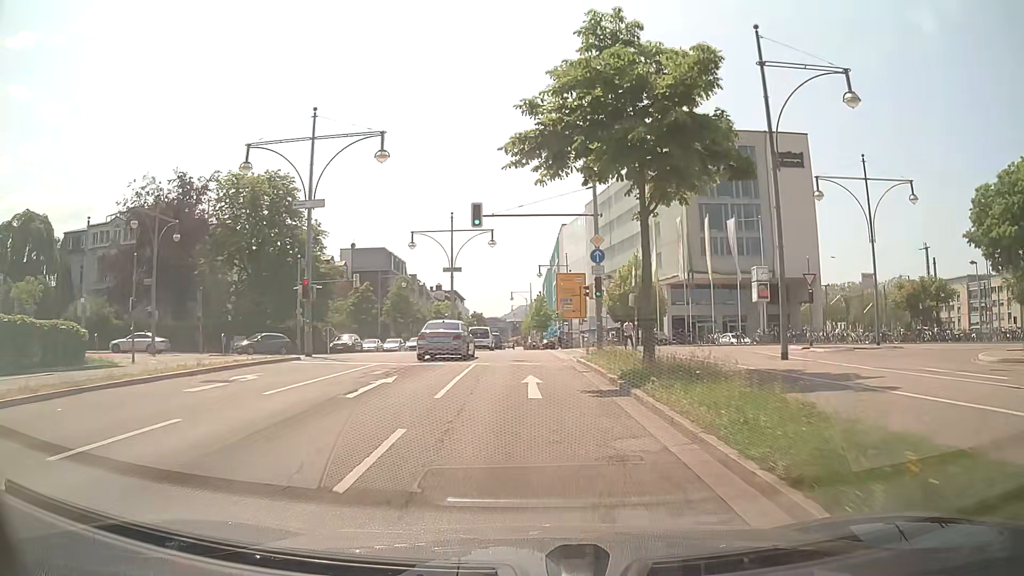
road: primary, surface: asphalt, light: Day
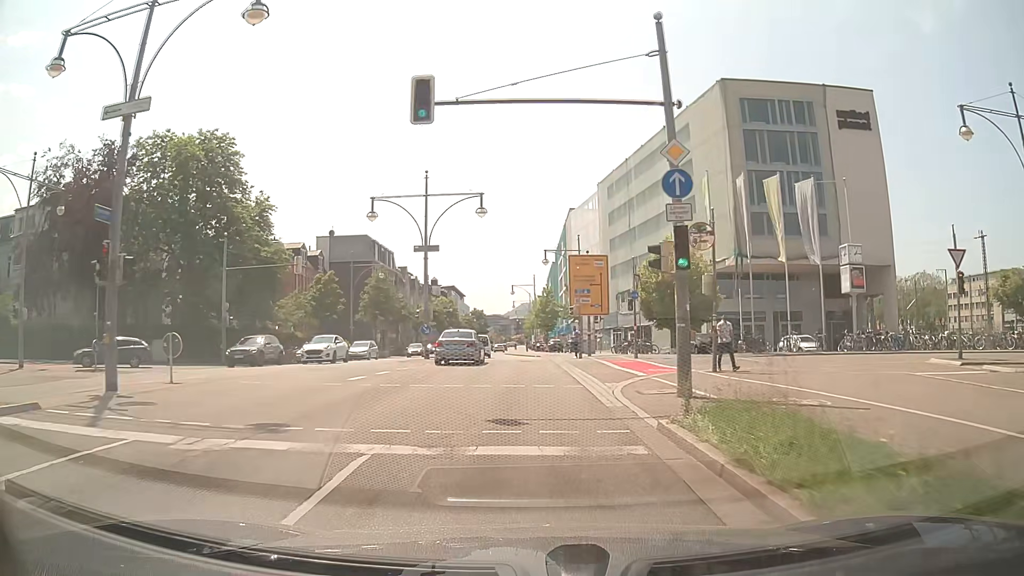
(0.0, +14.2) m; 0°
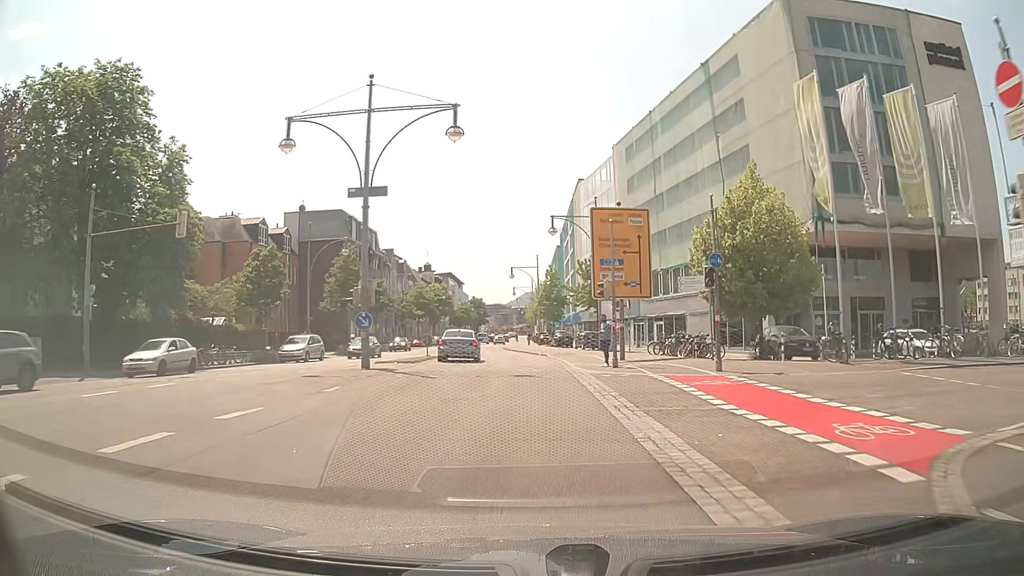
(0.0, +14.1) m; 0°
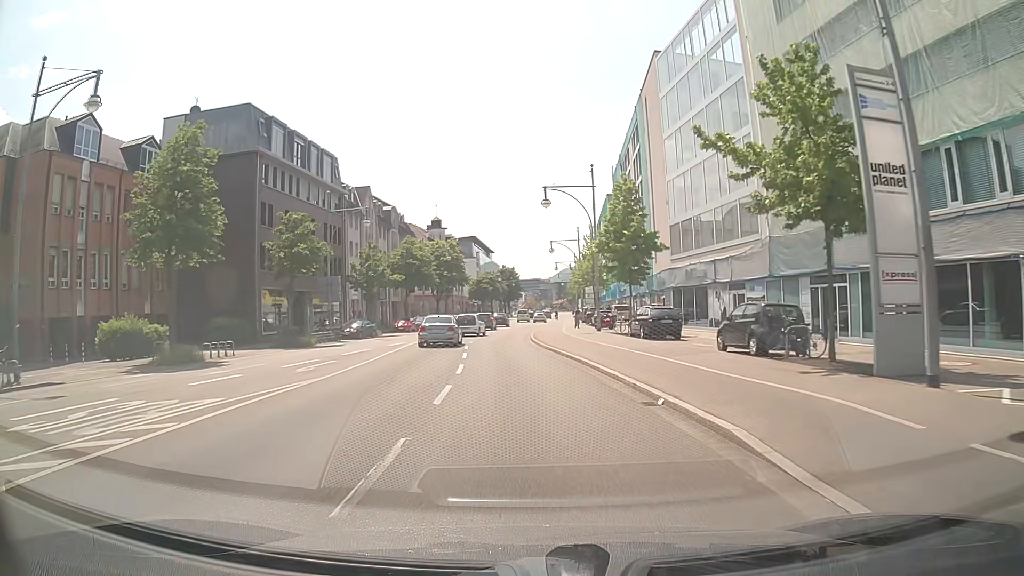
(-1.0, +36.4) m; -4°
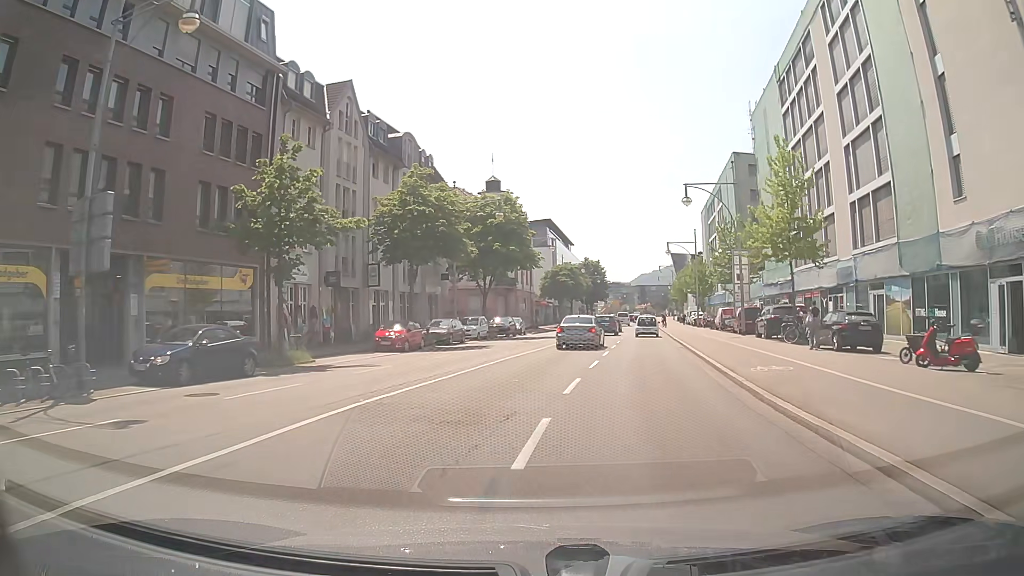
(-2.2, +34.5) m; -6°
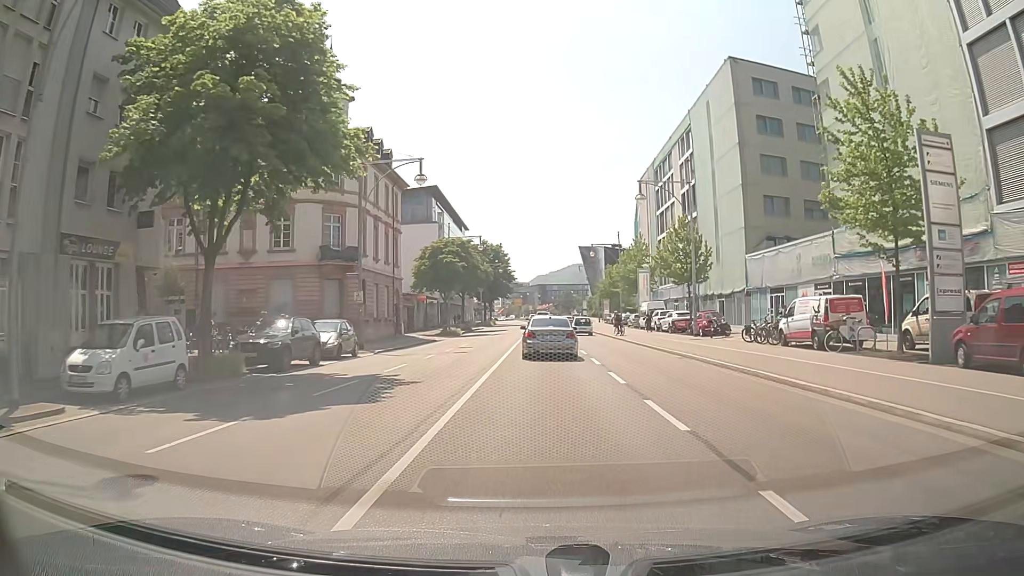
(+2.2, +34.0) m; +9°
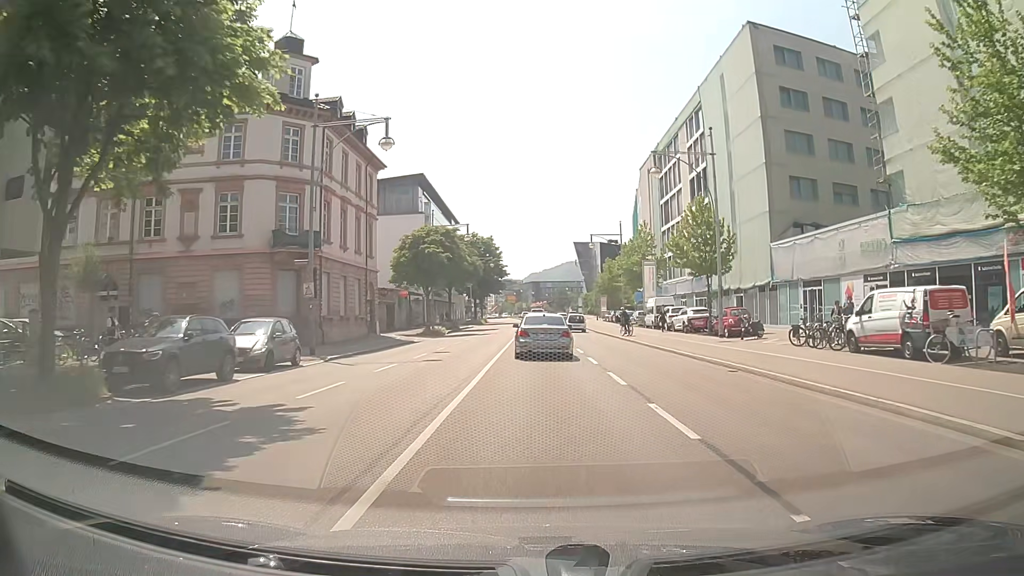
(0.0, +6.7) m; 0°
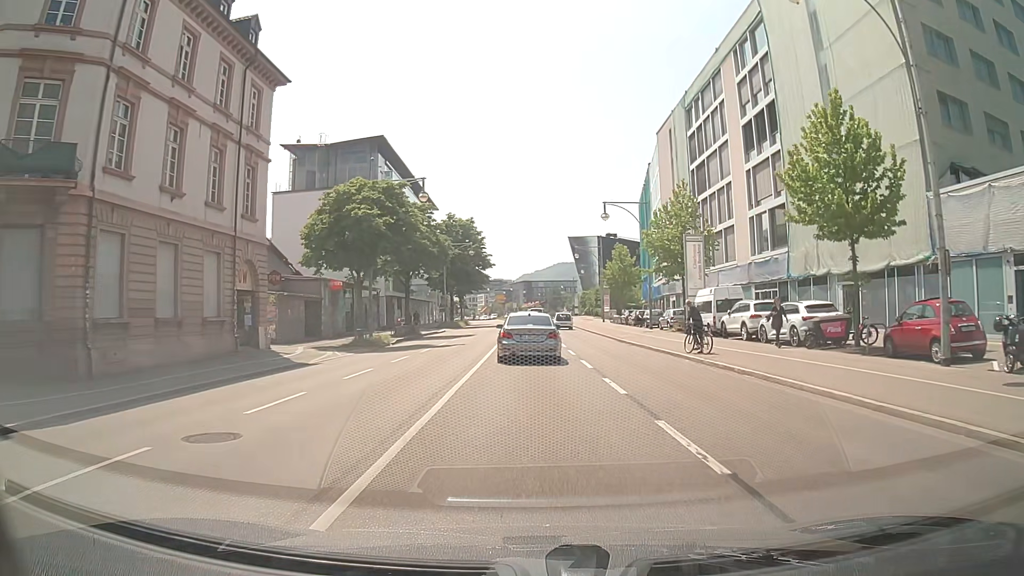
(+0.2, +19.7) m; 0°
(0, +10) (0, +20) (0, +30) (0, +40) (0, +50) (0, +60) (0, +70) (+1, +80) (+1, +90) (+2, +100) m
